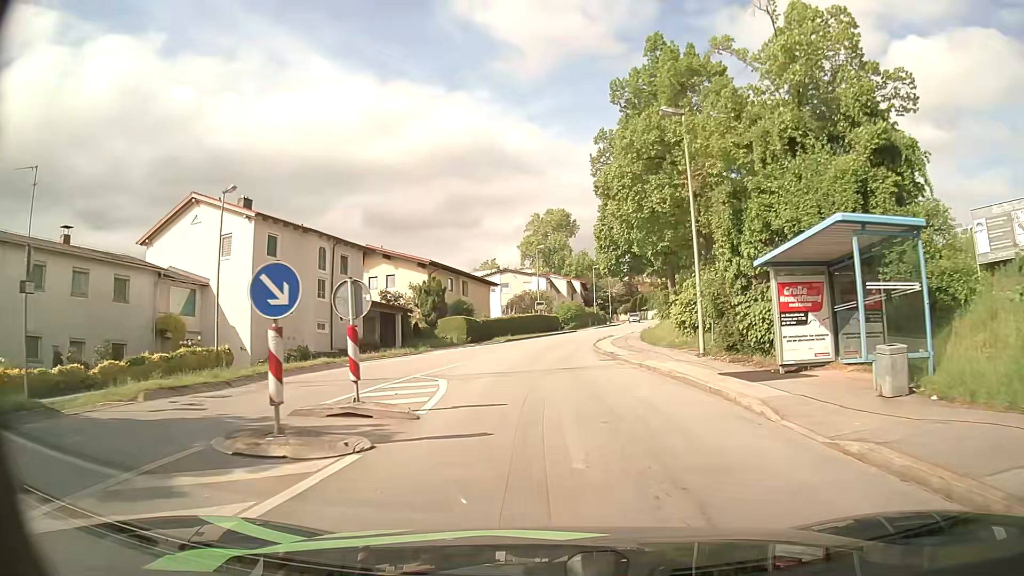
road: residential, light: Day
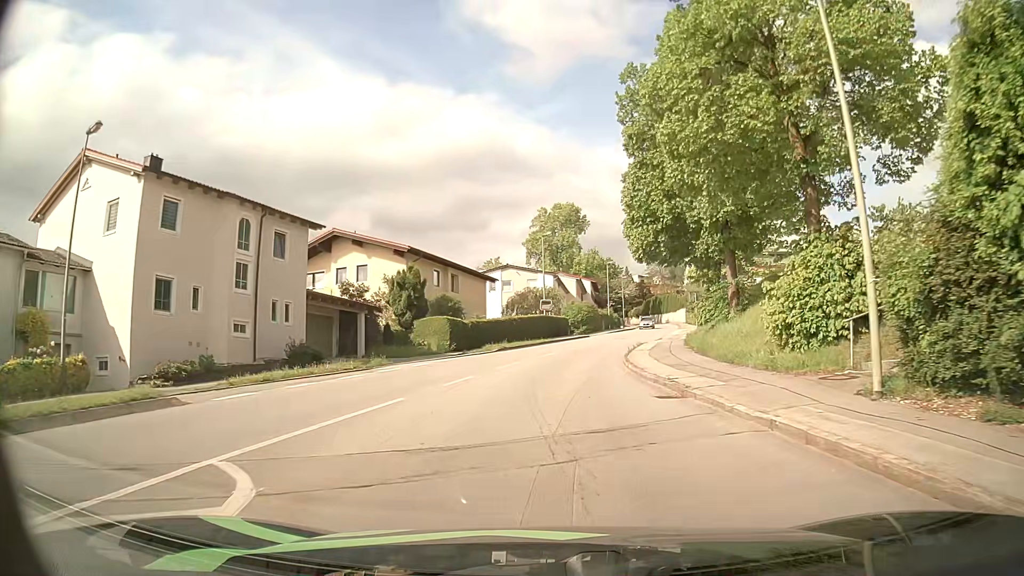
(-0.2, +11.0) m; -1°
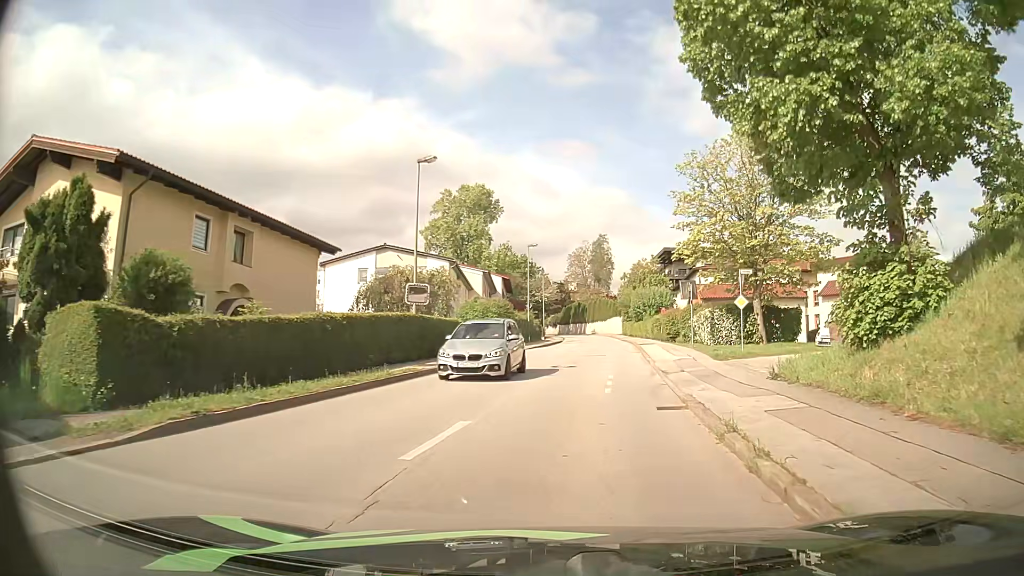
(+0.9, +25.4) m; +7°
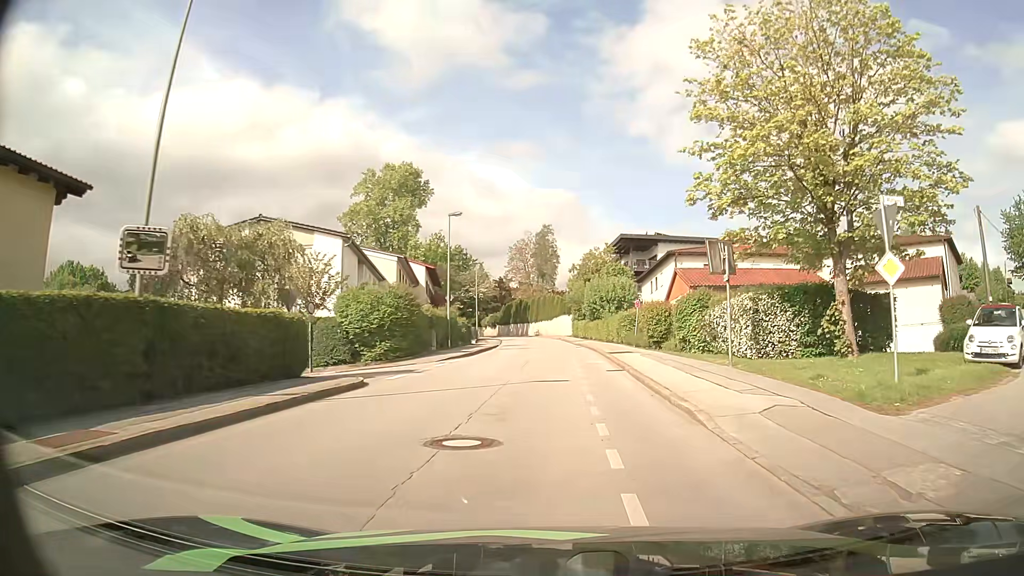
(+0.7, +15.7) m; +5°
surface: asphalt
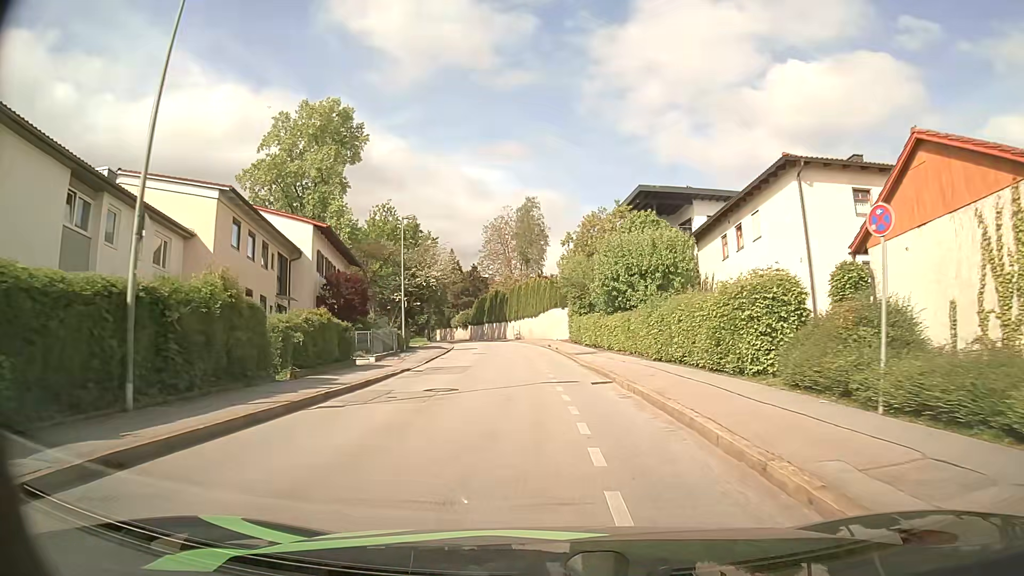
(+0.6, +30.2) m; +1°
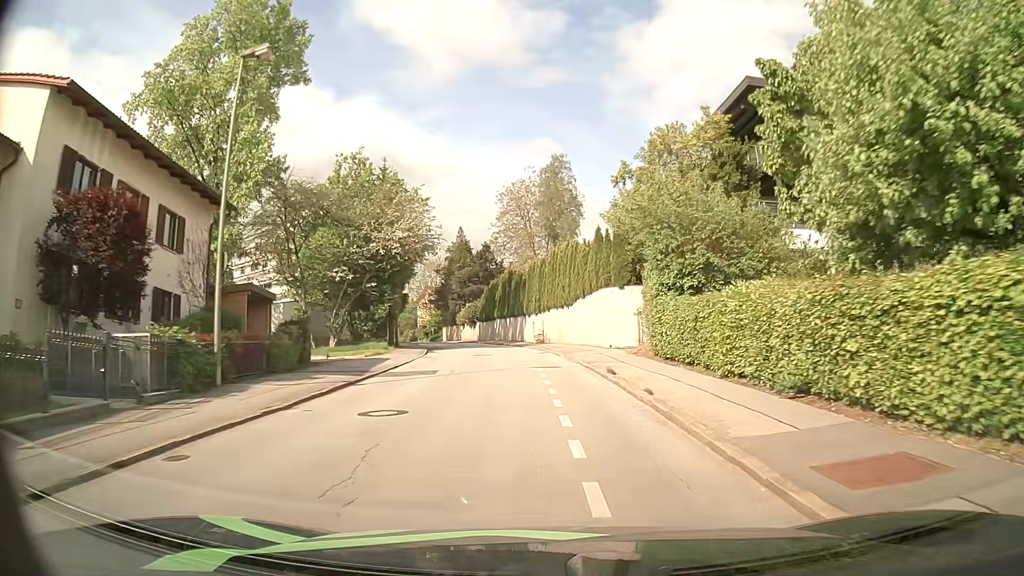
(-0.8, +25.9) m; -3°
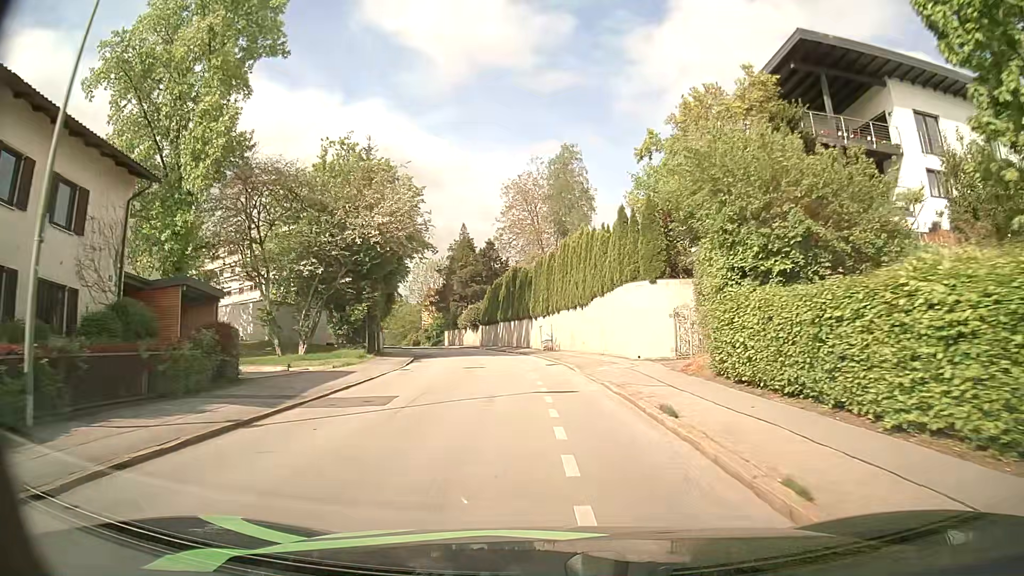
(0.0, +6.6) m; -1°
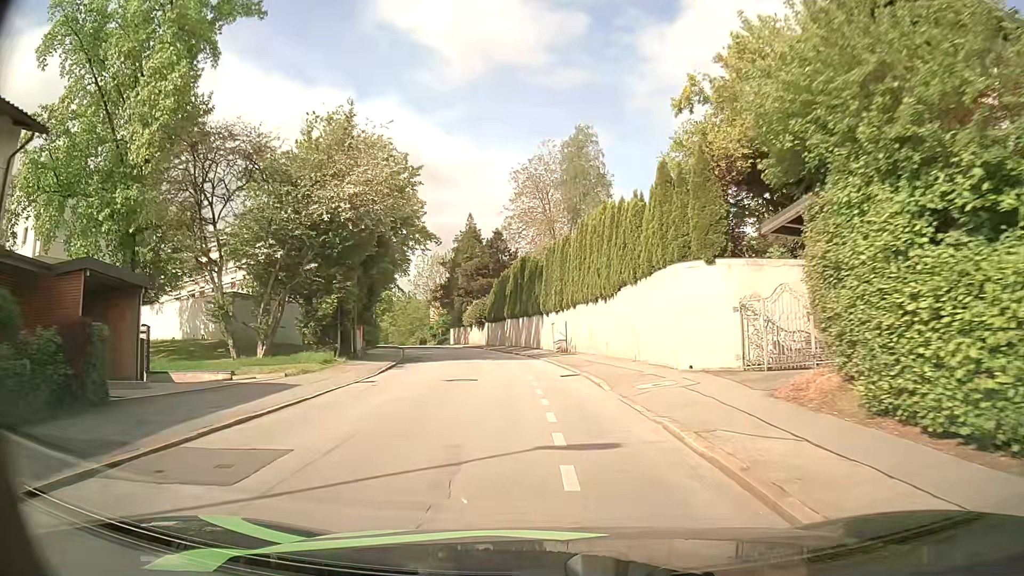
(-0.1, +6.5) m; -1°
(0, +10) (-1, +20) (-2, +30) (-4, +40) (-6, +50) (-8, +59) (-11, +69) (-13, +79) (-16, +88) (-18, +98) m
